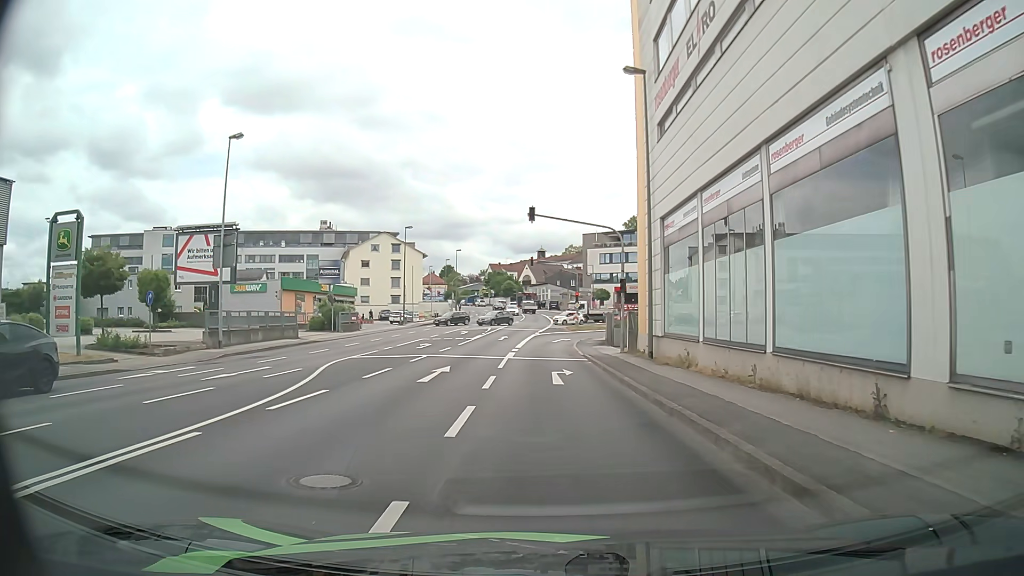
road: tertiary_link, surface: asphalt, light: Day
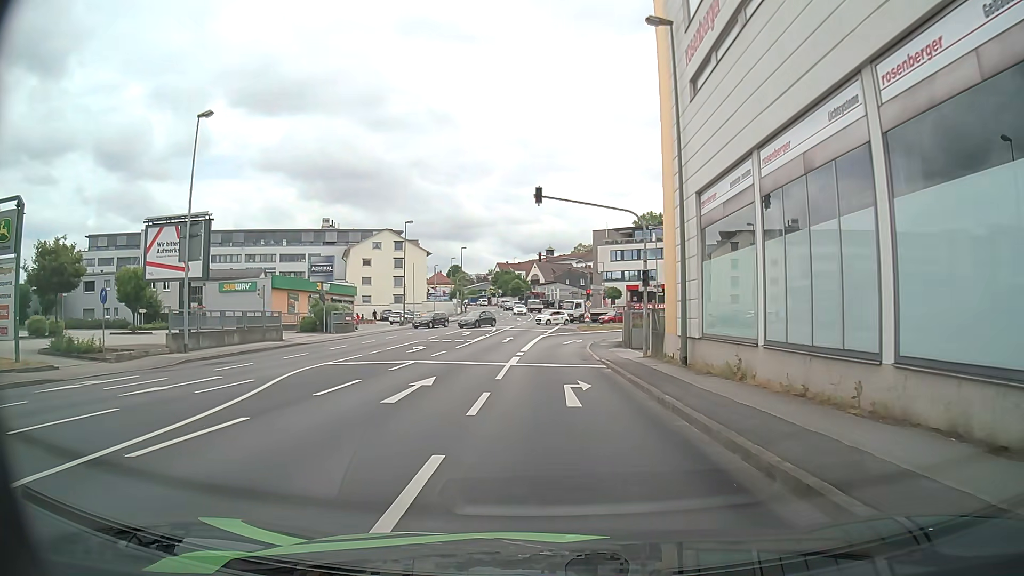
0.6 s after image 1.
(0.0, +4.2) m; 0°
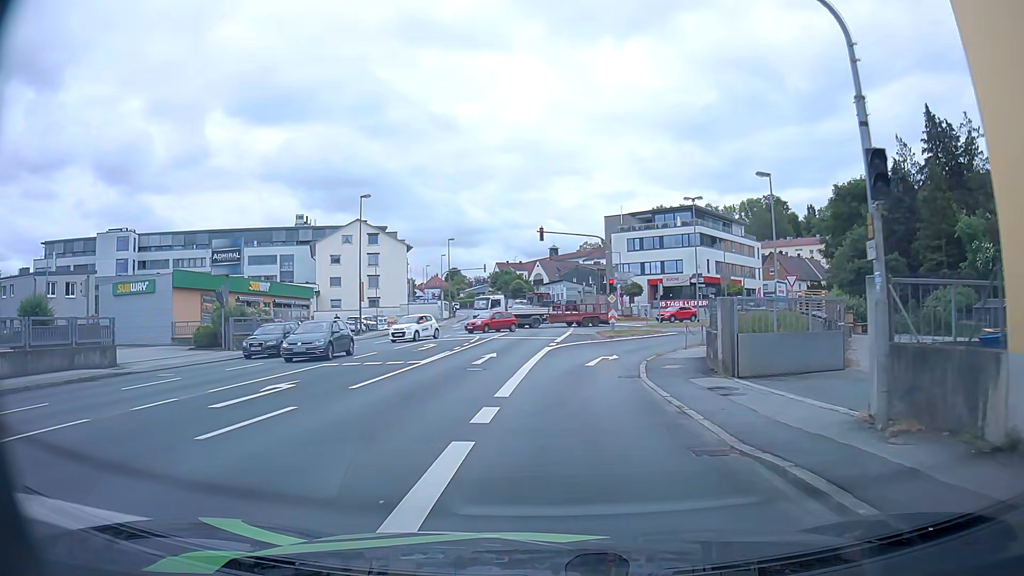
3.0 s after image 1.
(+0.1, +17.6) m; 0°
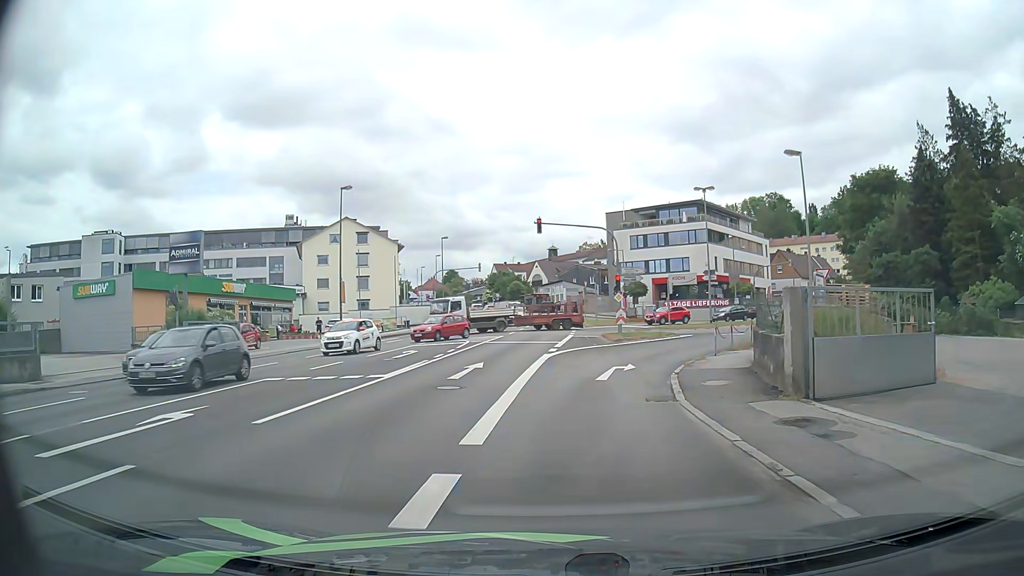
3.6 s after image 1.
(0.0, +4.6) m; 0°
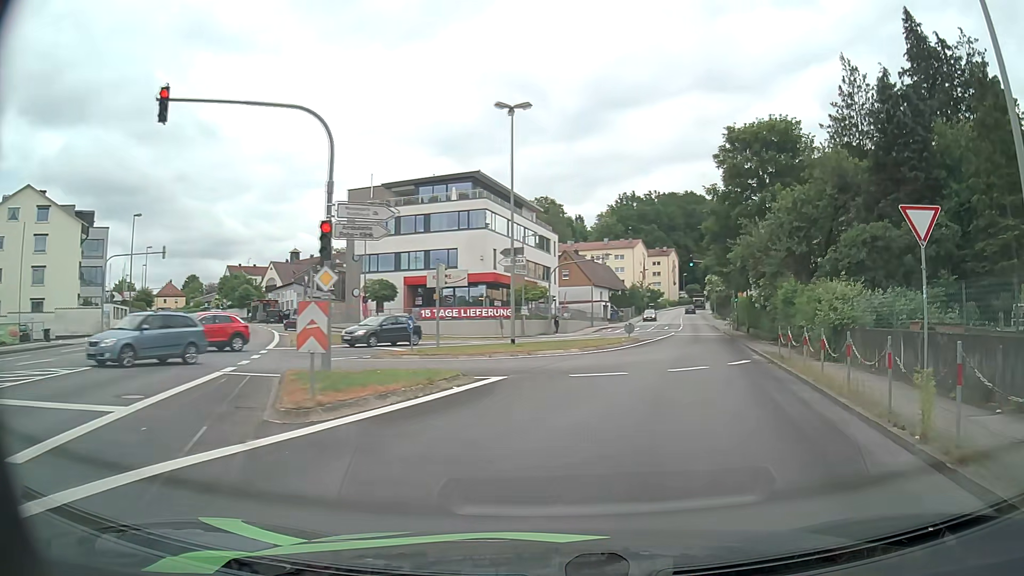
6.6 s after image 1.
(+2.7, +22.9) m; +21°
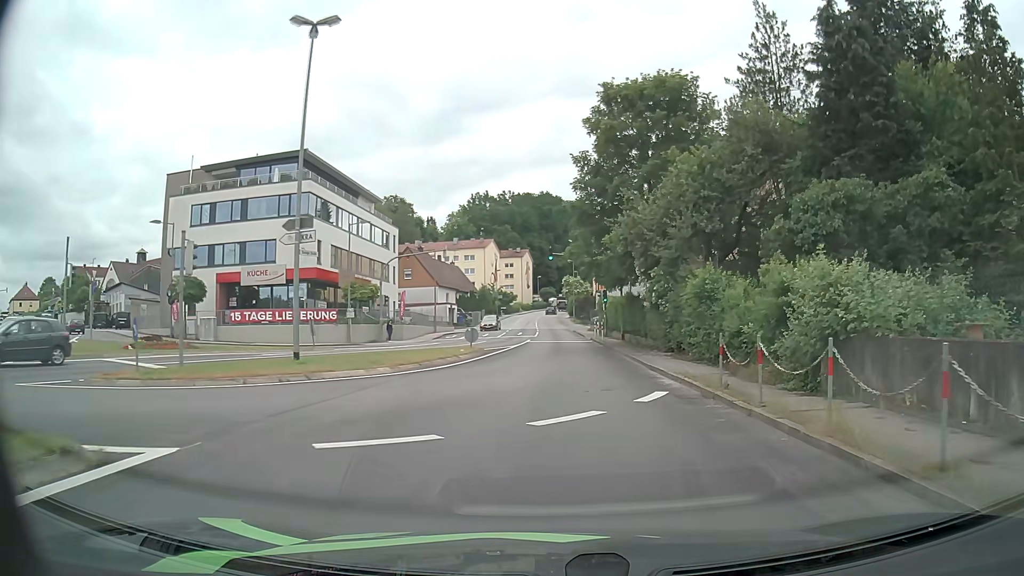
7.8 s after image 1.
(+1.2, +9.0) m; +13°
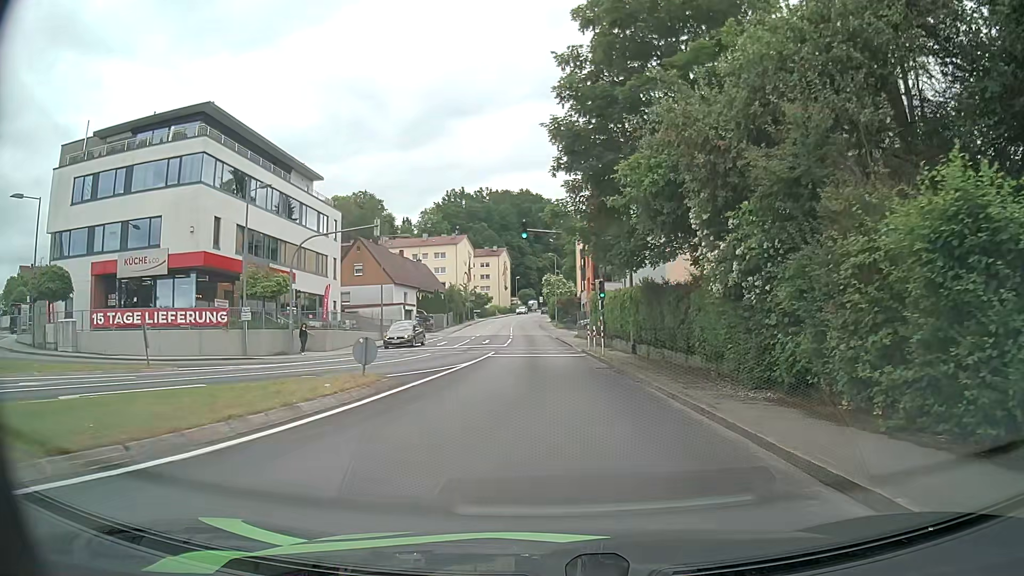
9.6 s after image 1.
(+0.4, +13.3) m; +1°
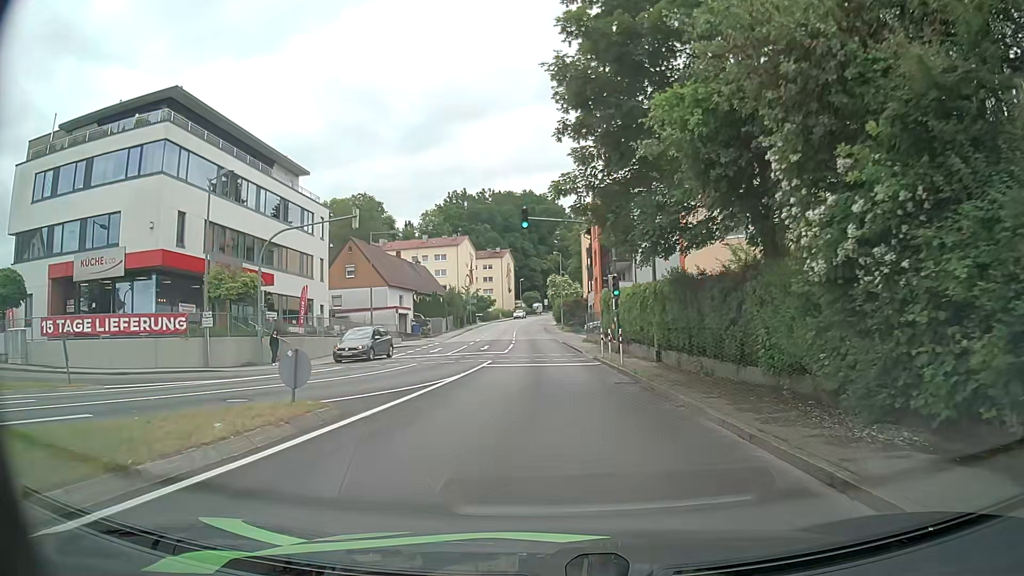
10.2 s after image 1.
(0.0, +4.4) m; 0°
(0, +10) (-1, +20) (-1, +30) (-1, +40) (-2, +50) (-2, +60) (-3, +70) (-3, +80) (-3, +90) (-3, +100) m
